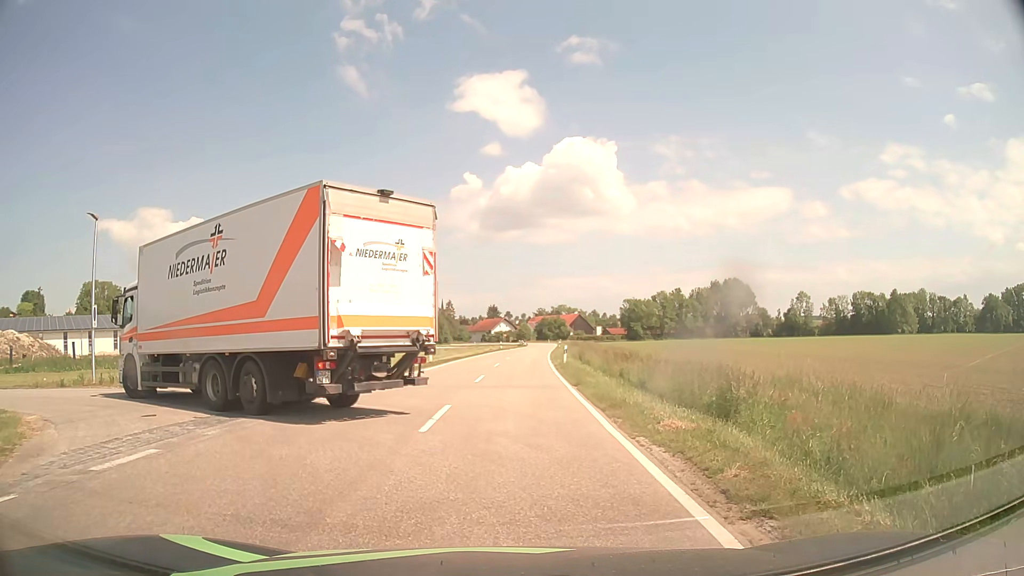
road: tertiary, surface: asphalt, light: Day
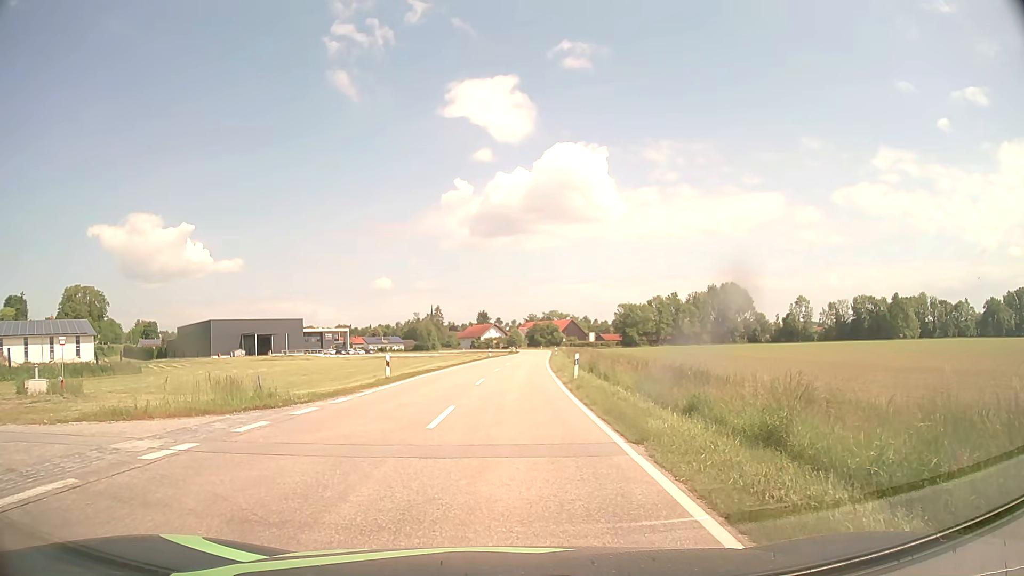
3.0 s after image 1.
(+0.1, +10.8) m; +1°
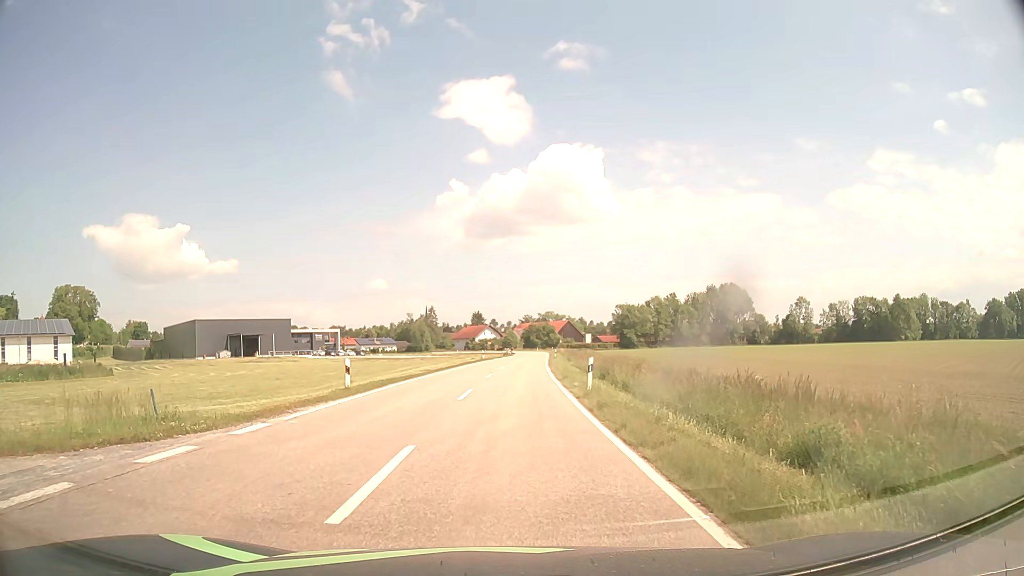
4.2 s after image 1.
(0.0, +6.1) m; 0°
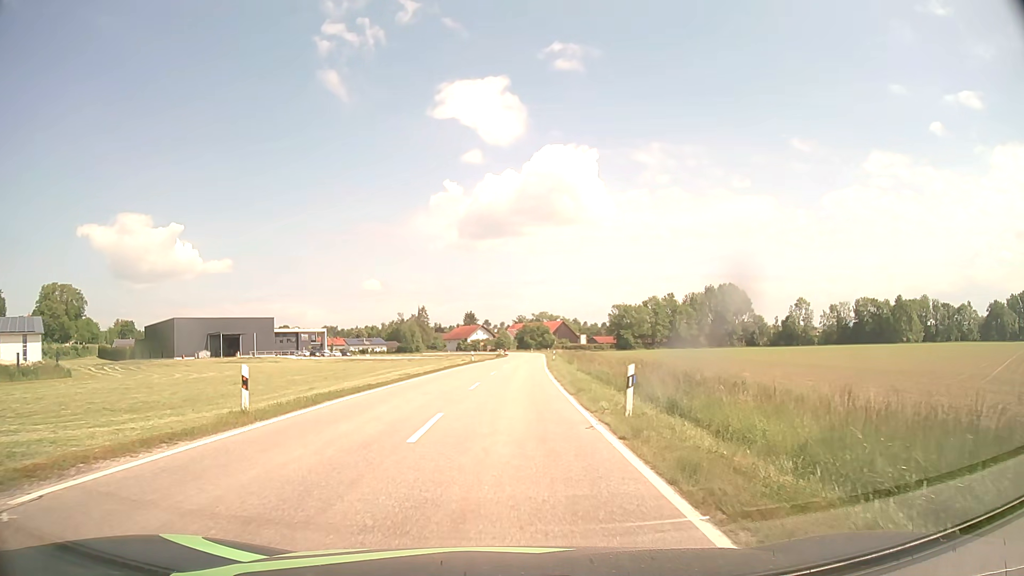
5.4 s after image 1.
(0.0, +8.1) m; +1°
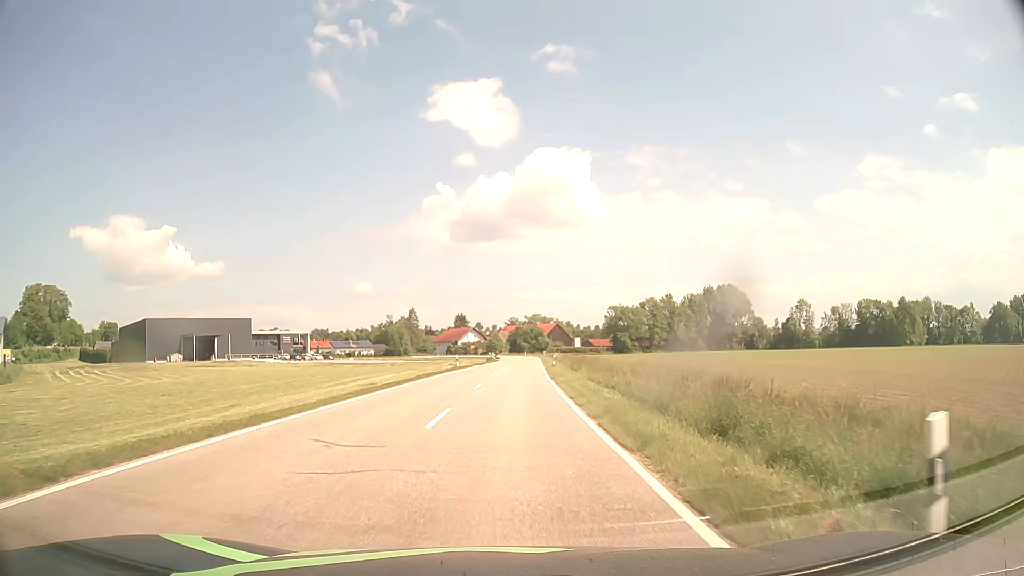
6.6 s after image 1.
(0.0, +10.2) m; +1°
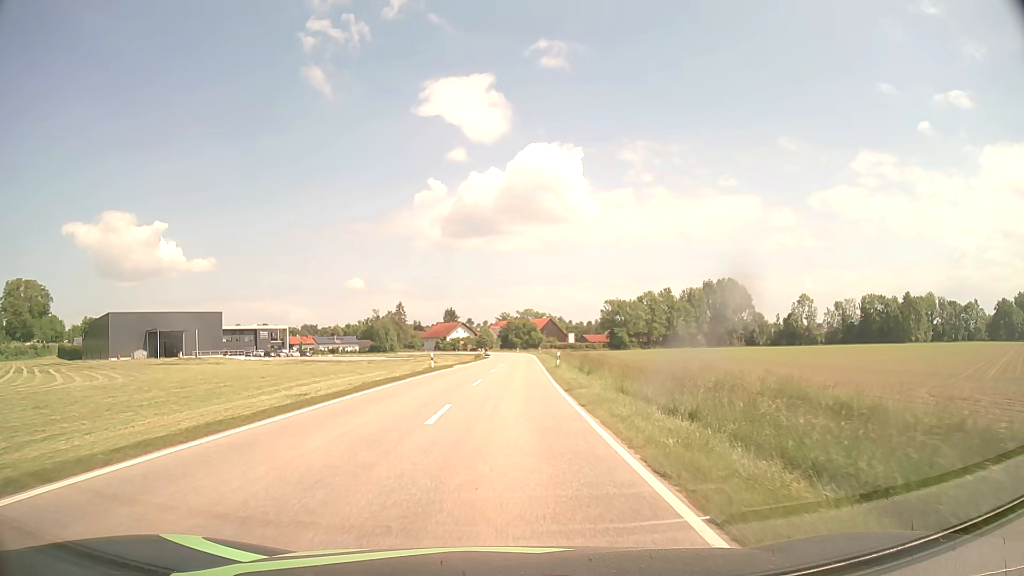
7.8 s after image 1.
(+0.1, +12.1) m; +1°
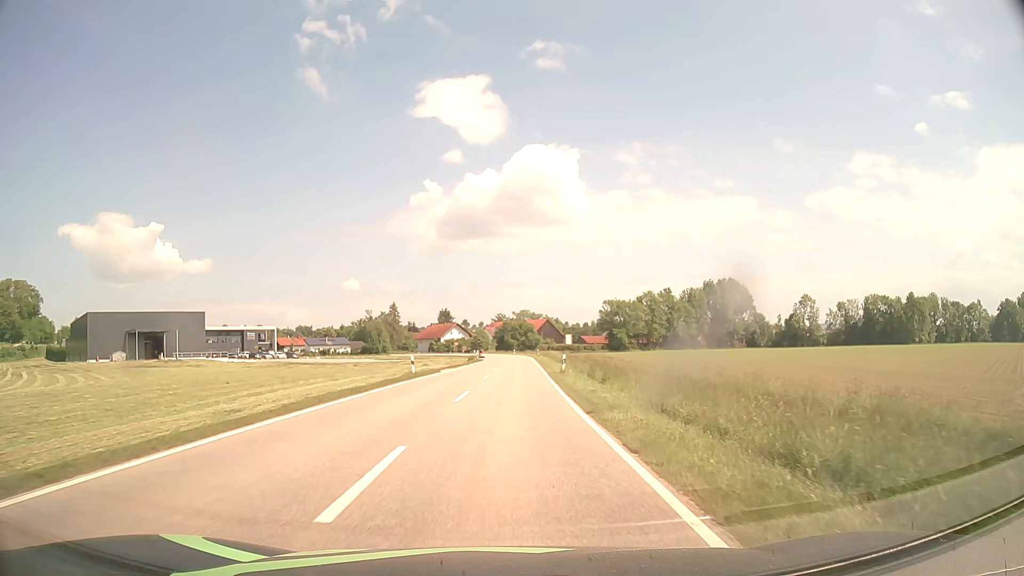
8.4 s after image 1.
(0.0, +6.7) m; 0°
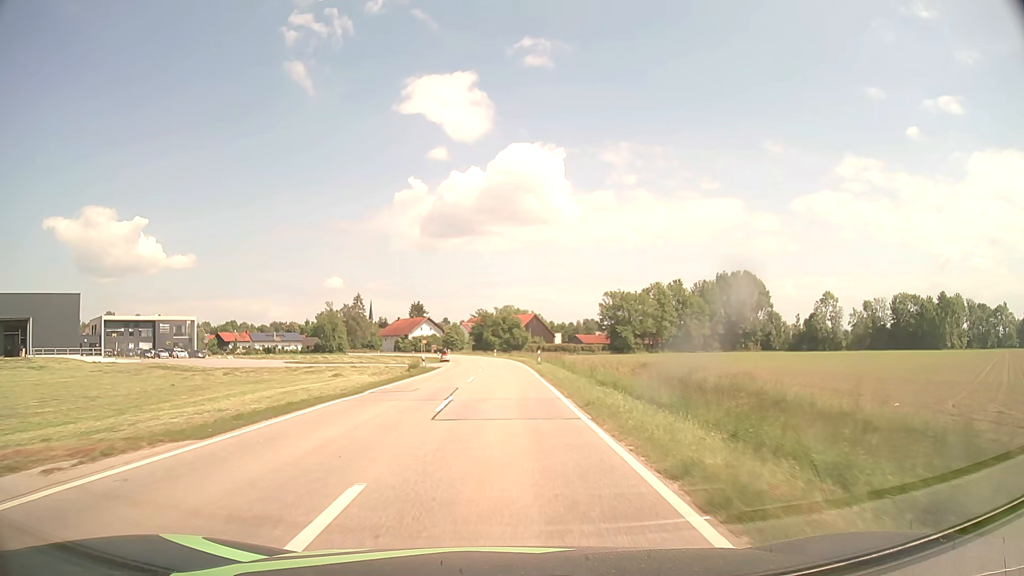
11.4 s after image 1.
(+0.6, +39.5) m; +1°
(0, +10) (0, +20) (0, +30) (0, +40) (0, +50) (-1, +60) (-1, +70) (-2, +80) (-4, +90) (-5, +100) m
